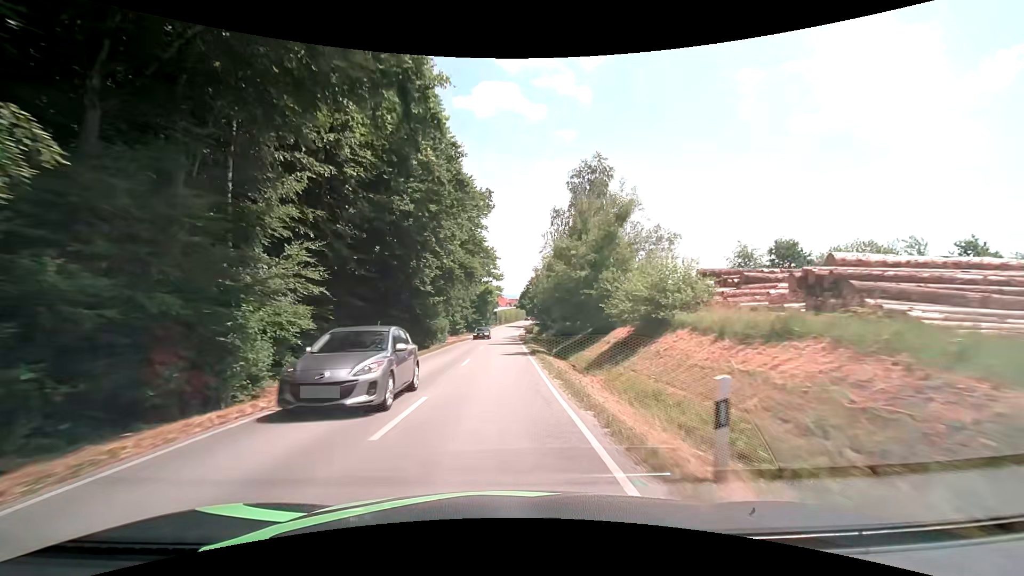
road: tertiary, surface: asphalt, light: Day
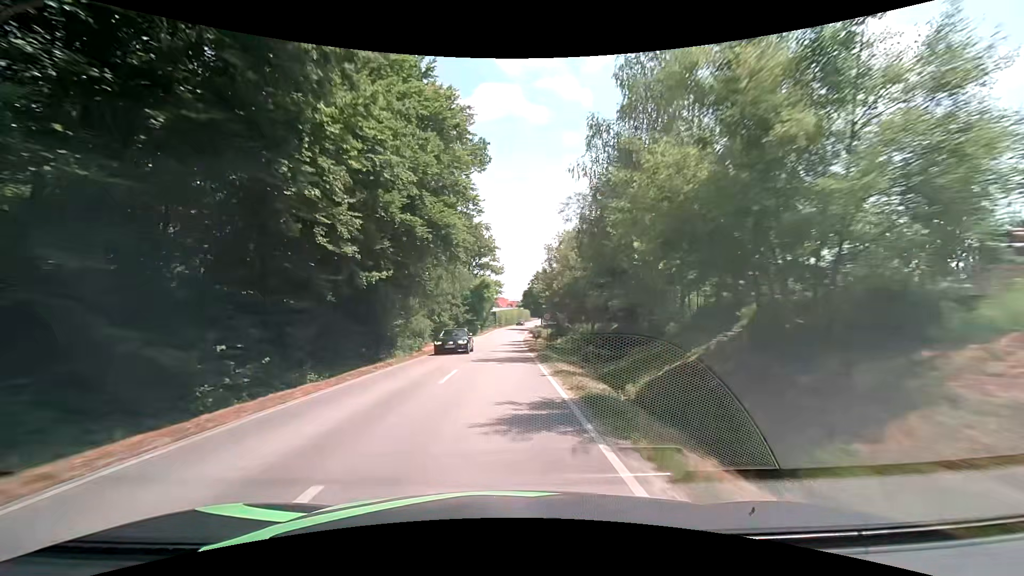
(+0.1, +18.3) m; 0°
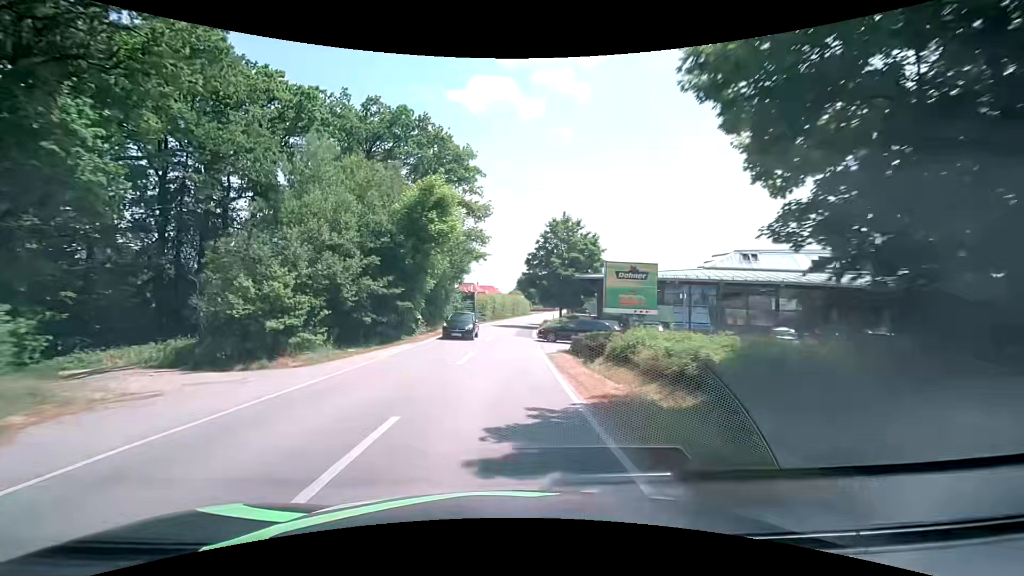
(+0.2, +46.6) m; +1°
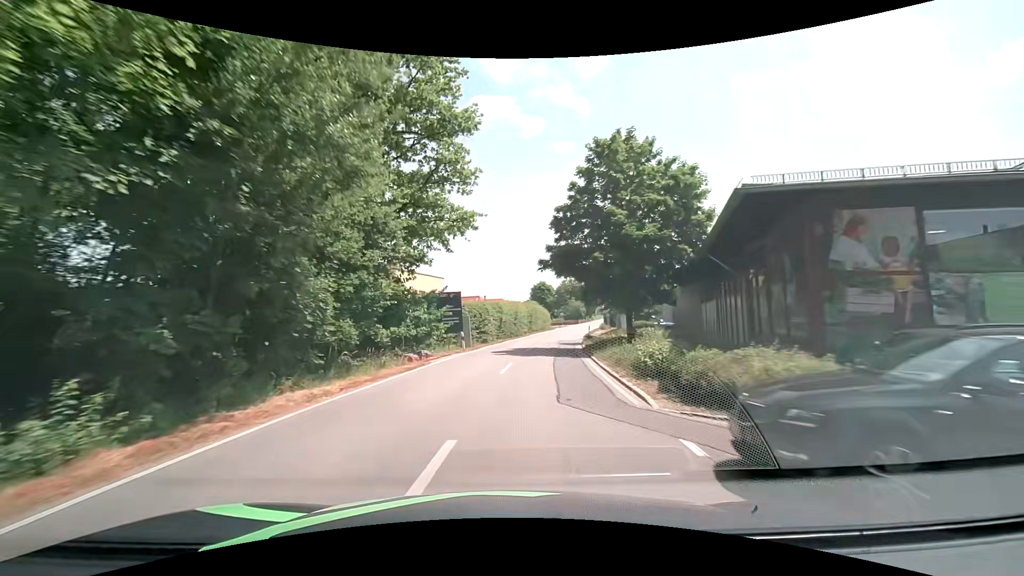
(-0.1, +25.3) m; -1°
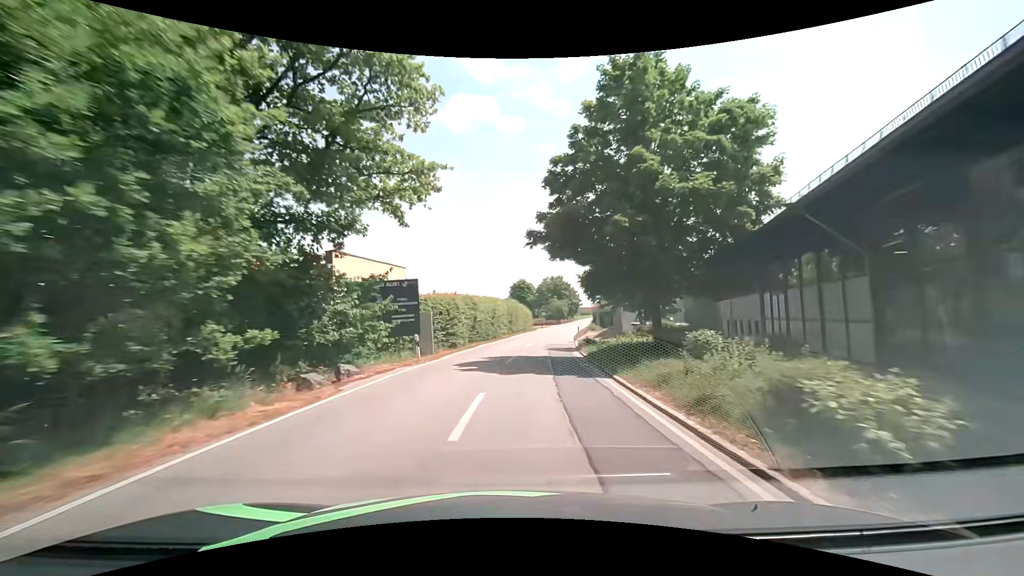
(+0.1, +8.1) m; +2°
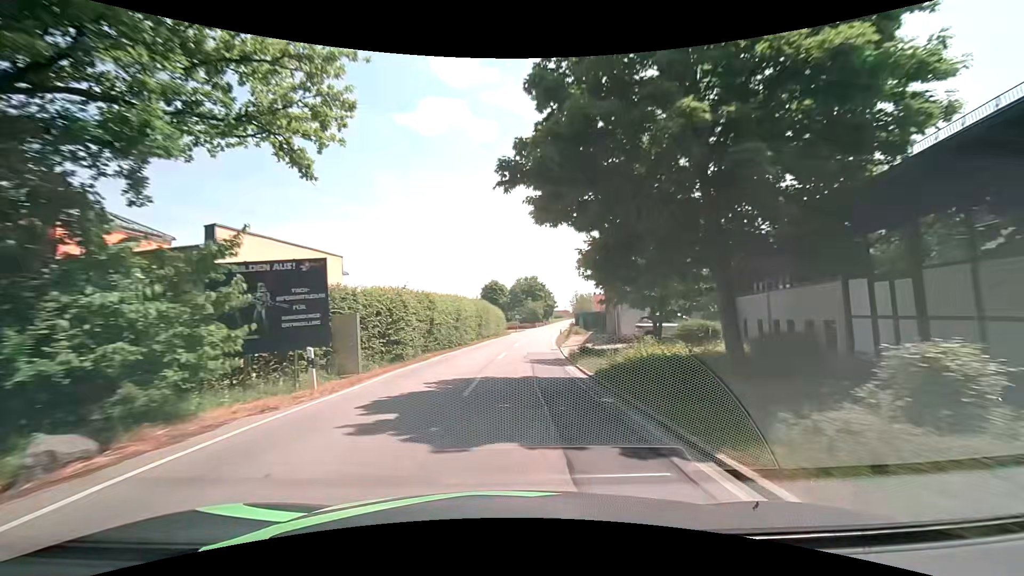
(+0.2, +8.0) m; +3°
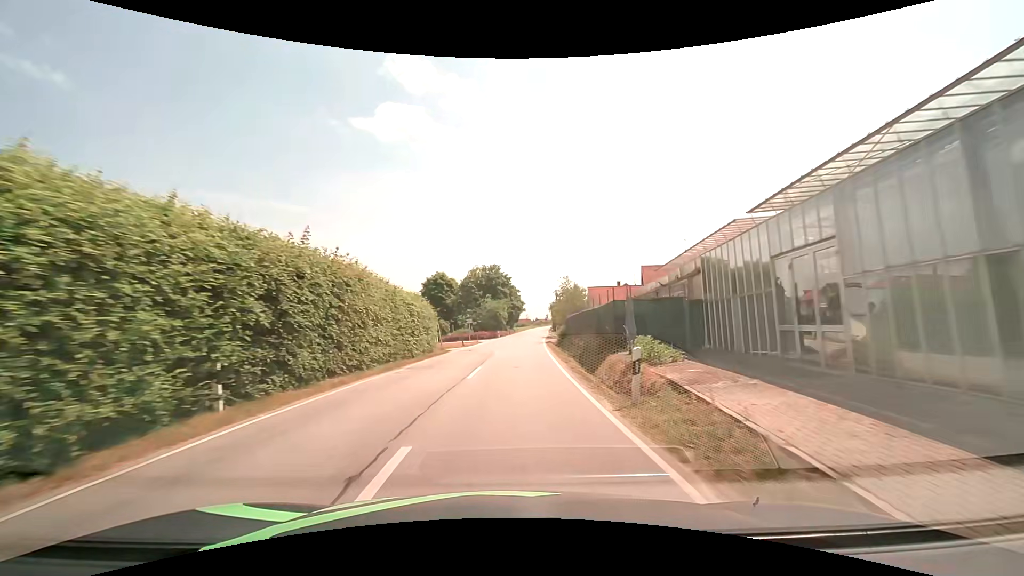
(+1.3, +32.9) m; +5°
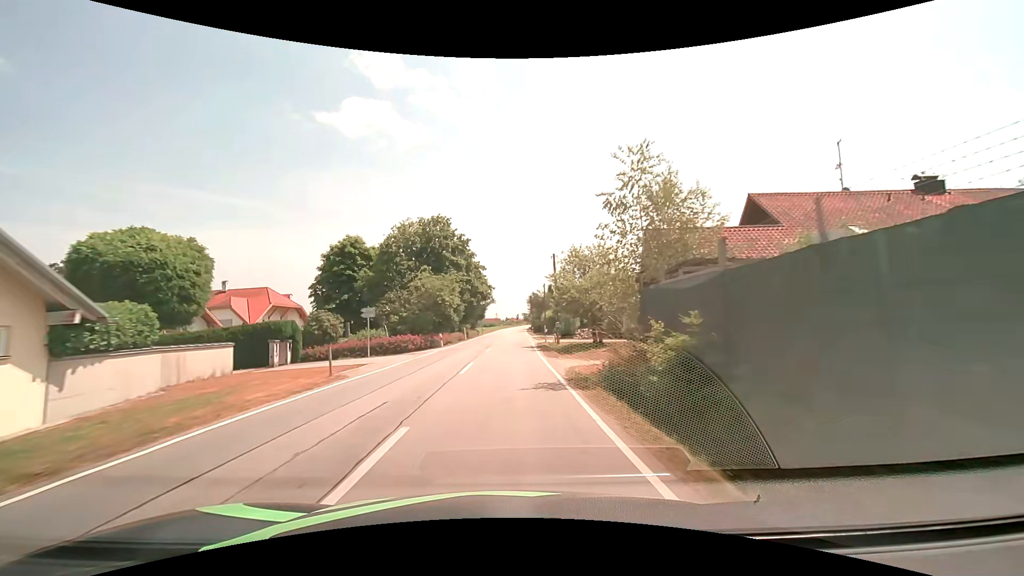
(+1.0, +34.8) m; +3°
(0, +10) (0, +20) (0, +30) (+1, +40) (+1, +50) (+1, +60) (+1, +70) (+2, +80) (+2, +90) (+2, +100) m
